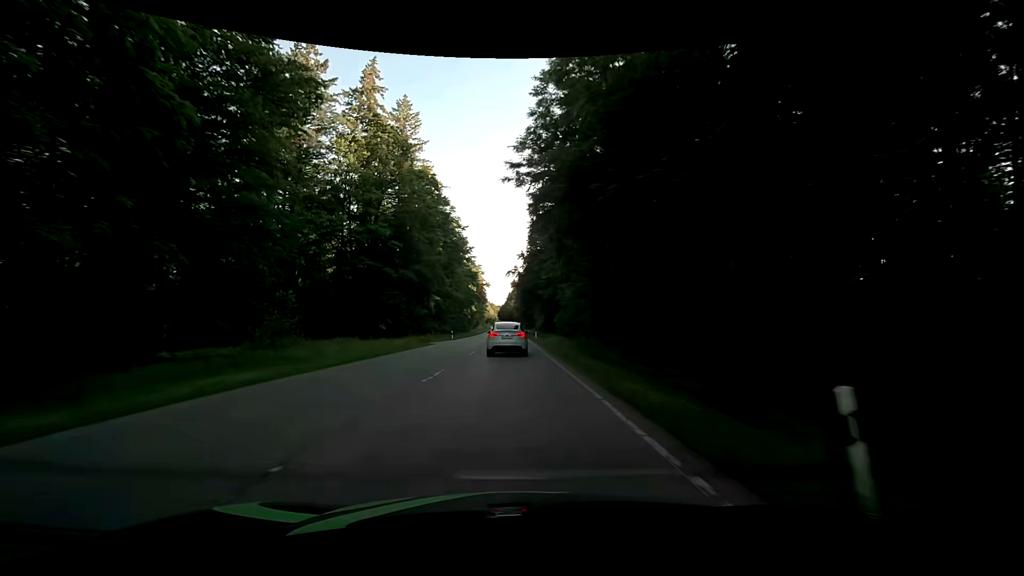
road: secondary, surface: asphalt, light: Day
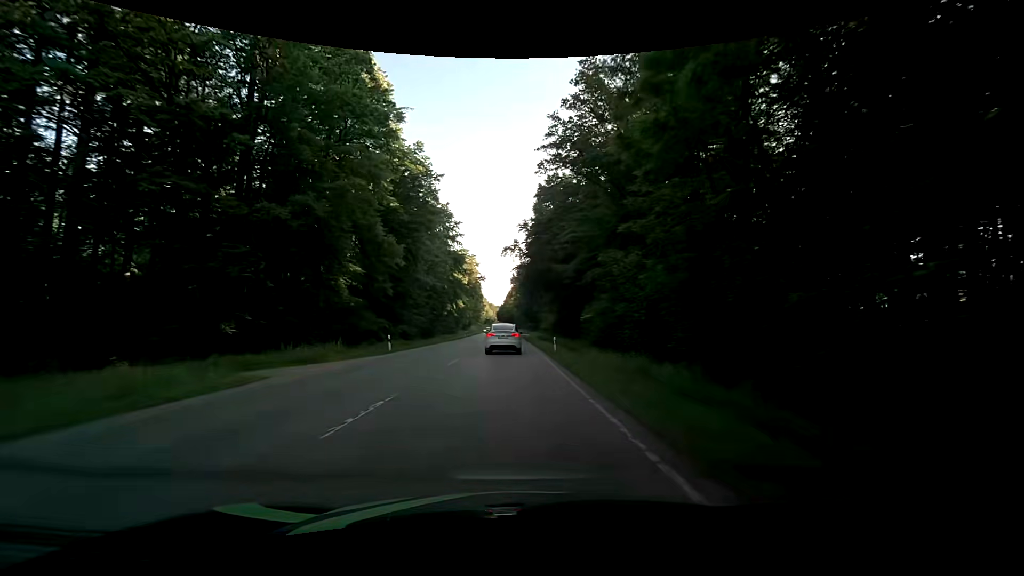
(+0.2, +30.3) m; 0°
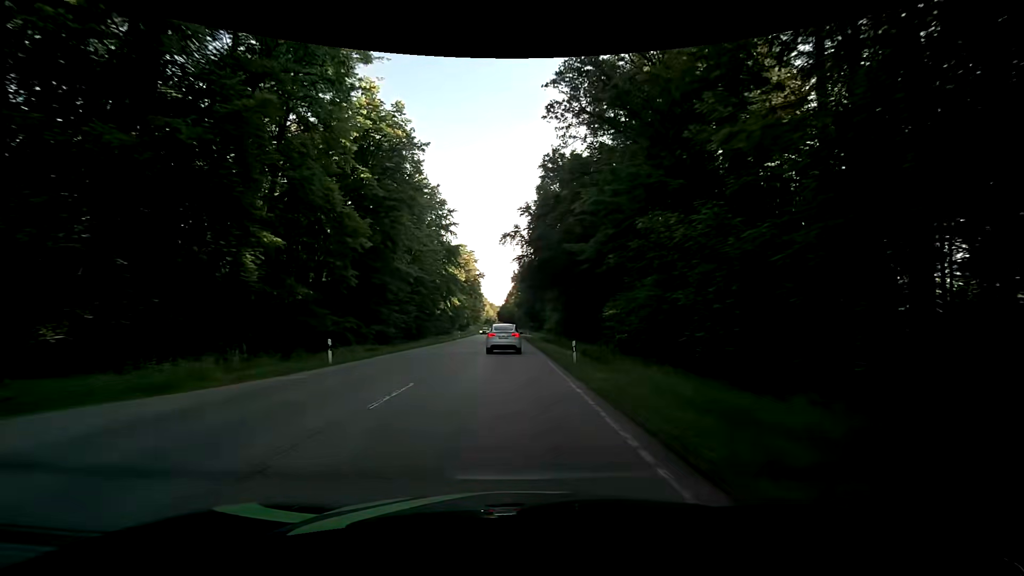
(+0.1, +10.1) m; +1°
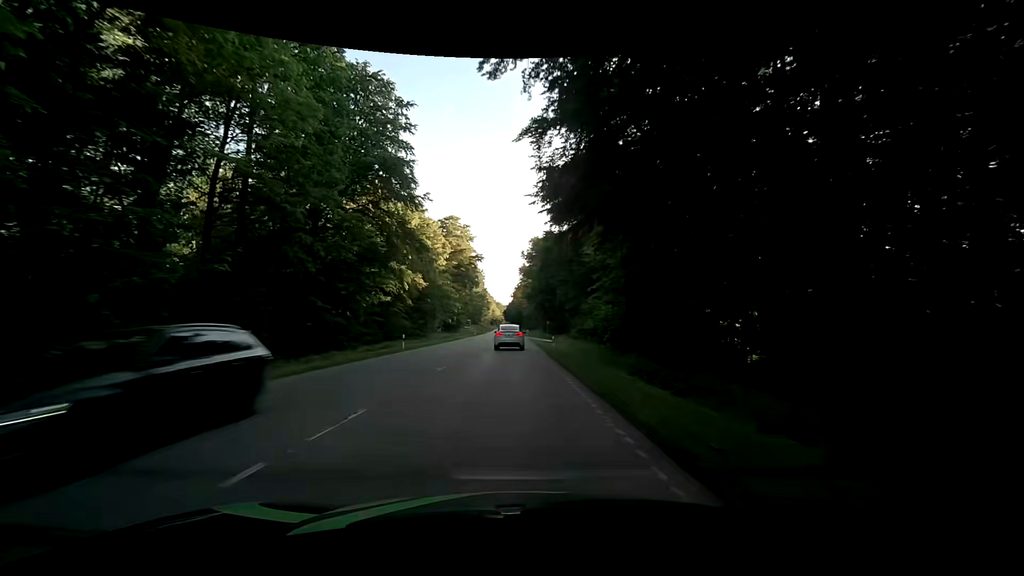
(-0.8, +40.5) m; -2°
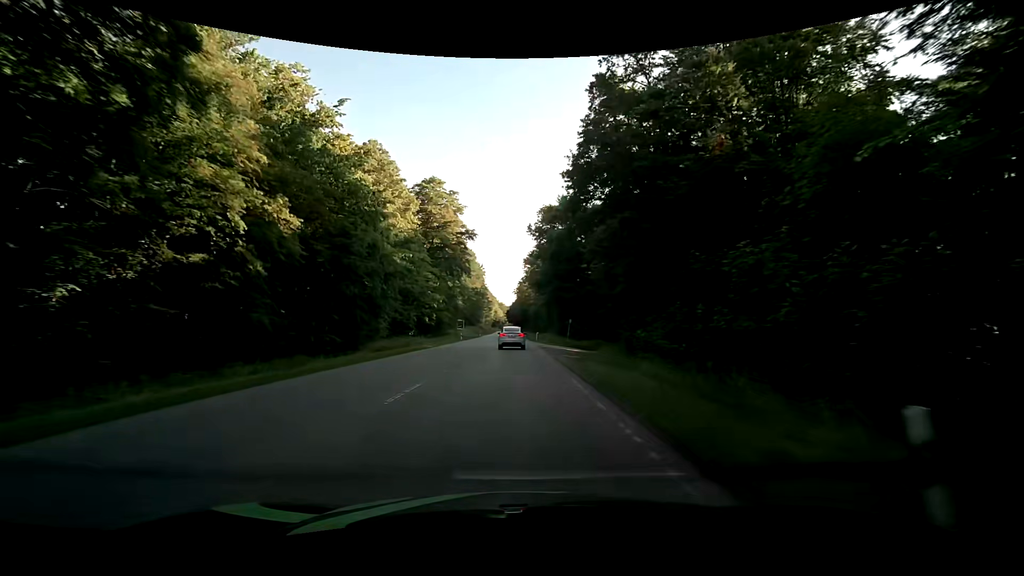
(+0.2, +31.2) m; +1°
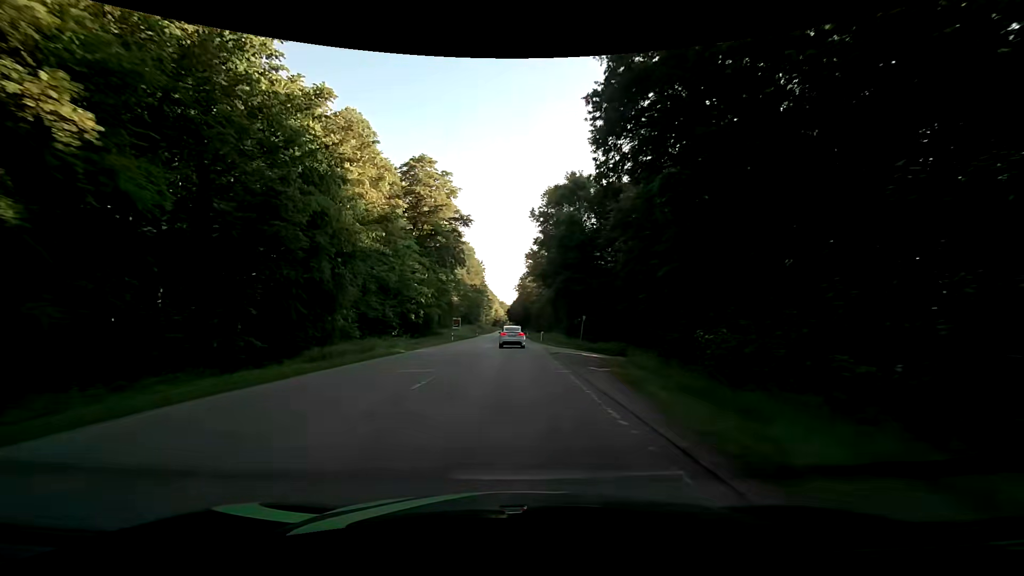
(-0.1, +10.6) m; 0°
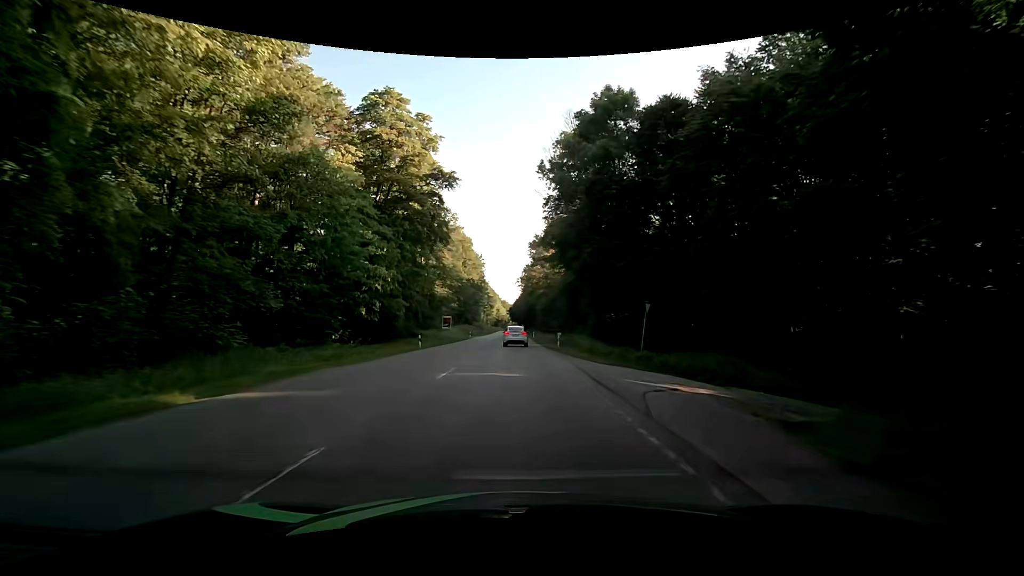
(-0.2, +21.3) m; -1°
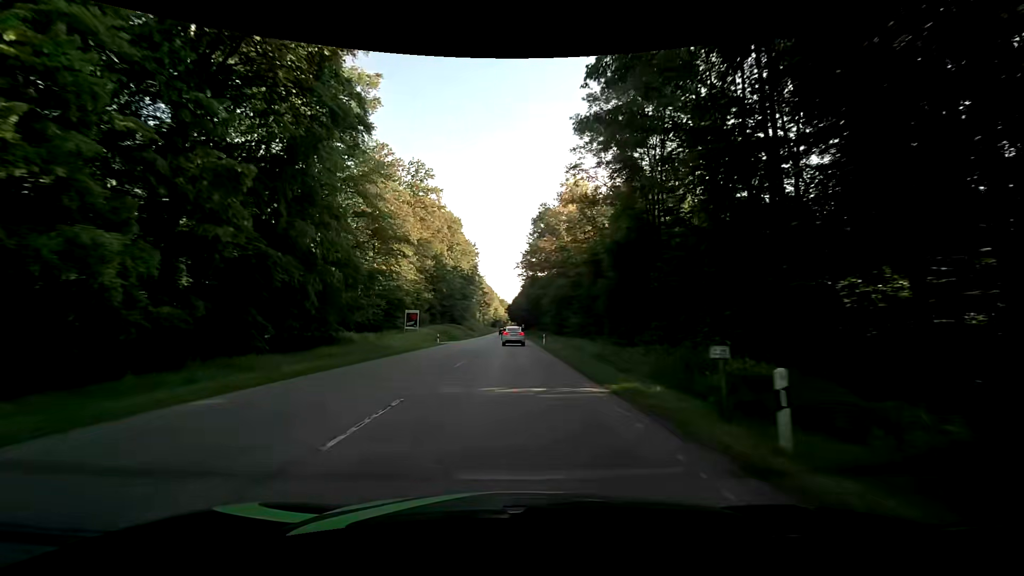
(+0.1, +32.3) m; +1°
(0, +10) (0, +20) (-1, +30) (-1, +40) (-1, +50) (-1, +60) (-1, +70) (-1, +80) (-2, +90) (-2, +100) m
